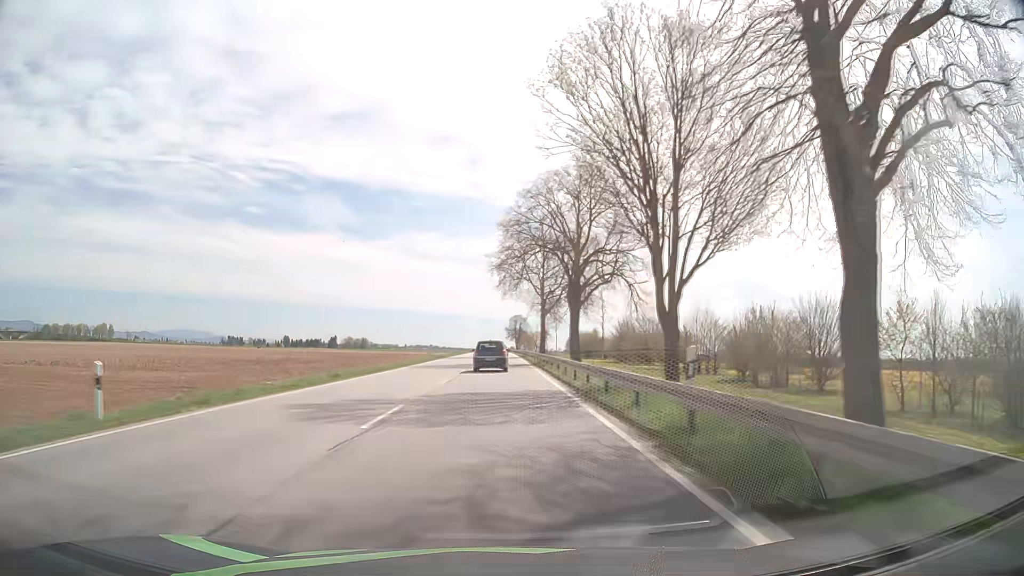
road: primary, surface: asphalt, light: Day
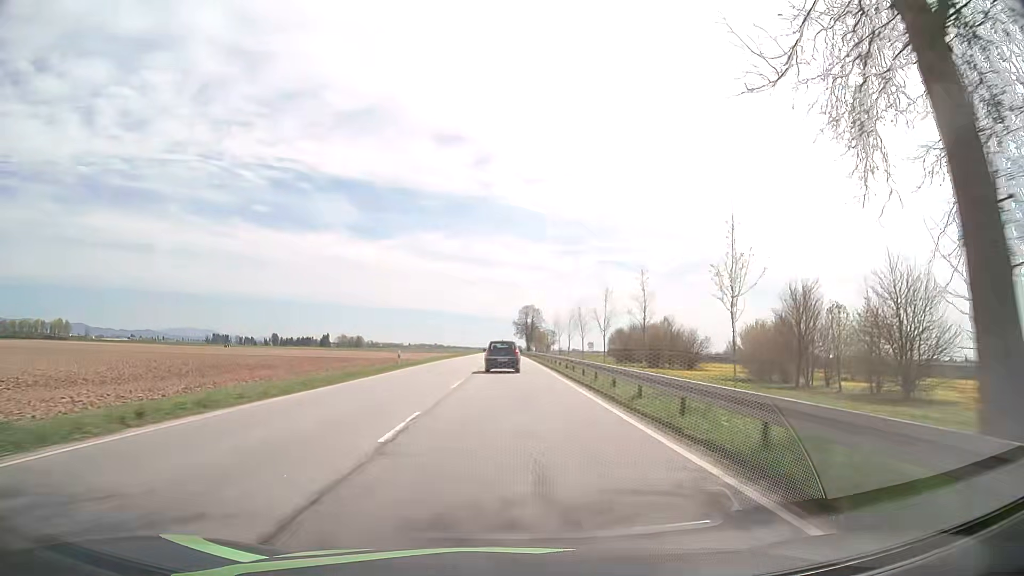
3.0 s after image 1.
(-0.6, +73.7) m; -1°
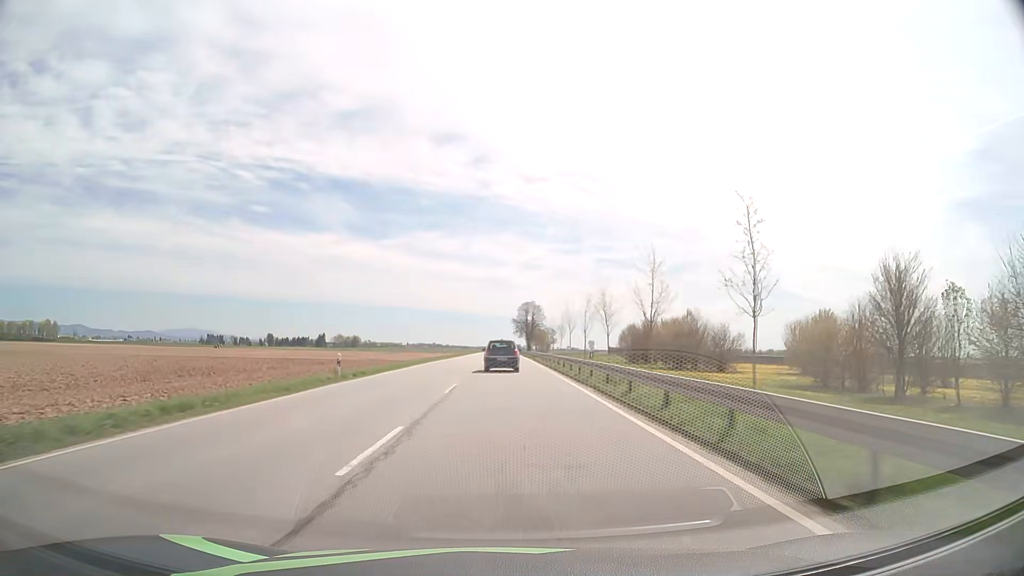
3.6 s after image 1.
(0.0, +14.6) m; 0°
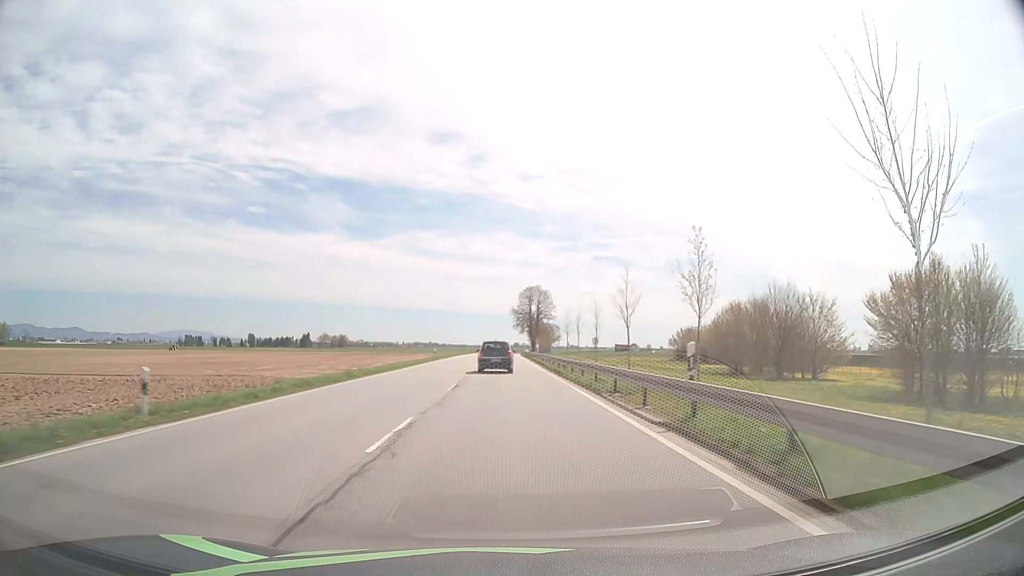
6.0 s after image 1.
(+0.3, +58.6) m; 0°
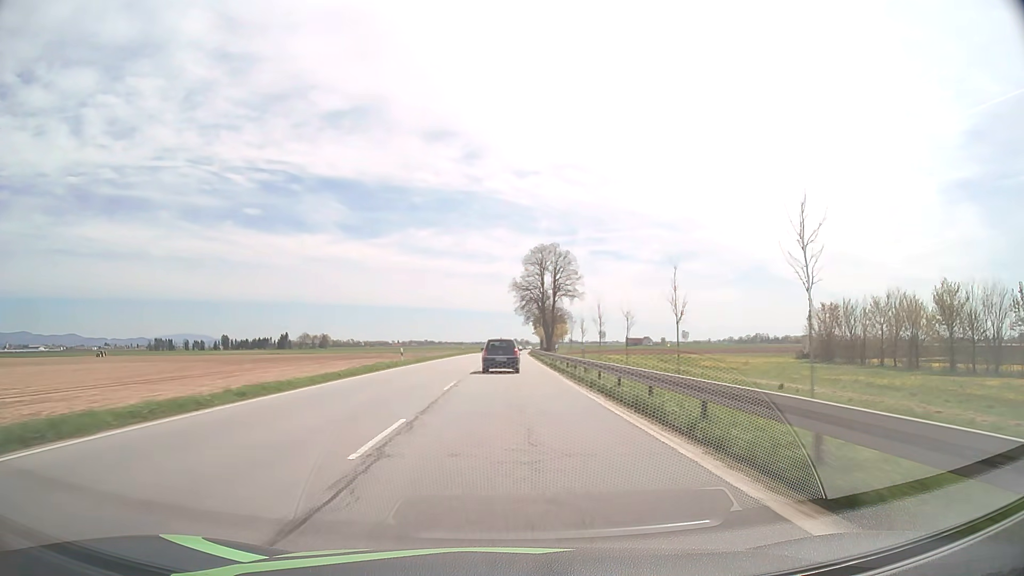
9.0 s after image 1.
(+0.1, +72.9) m; 0°
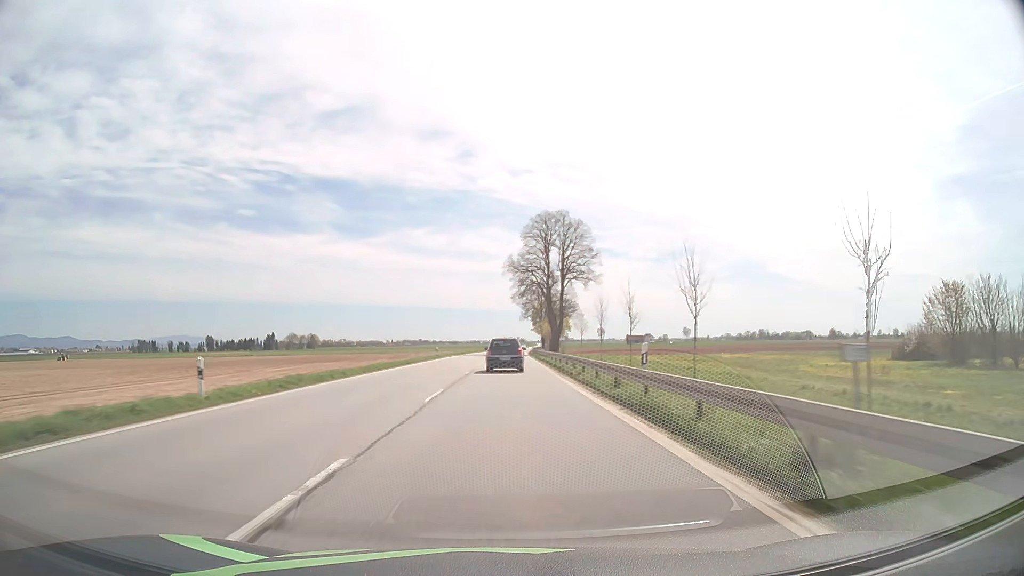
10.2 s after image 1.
(+0.2, +28.2) m; +1°
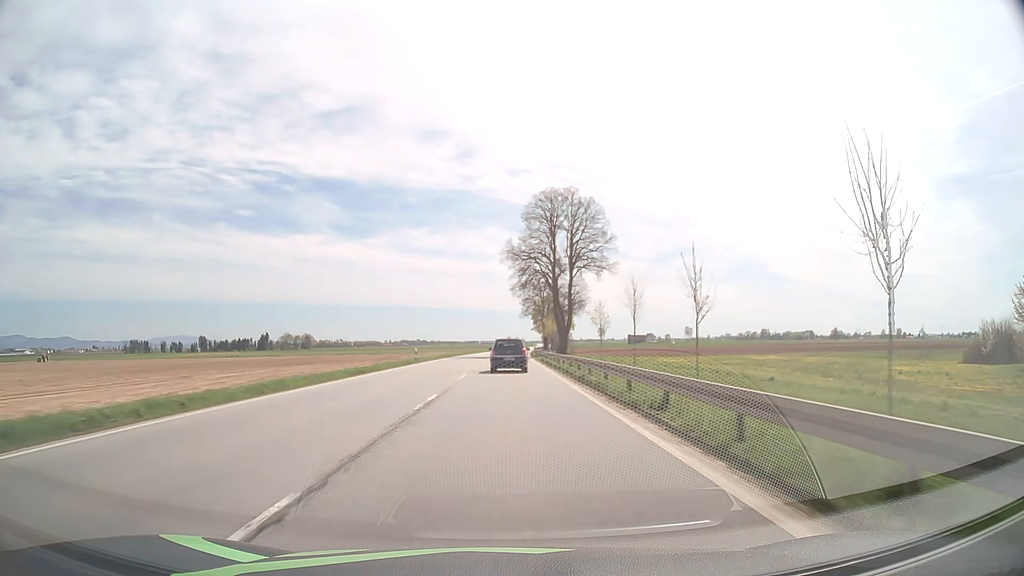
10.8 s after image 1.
(0.0, +13.9) m; 0°
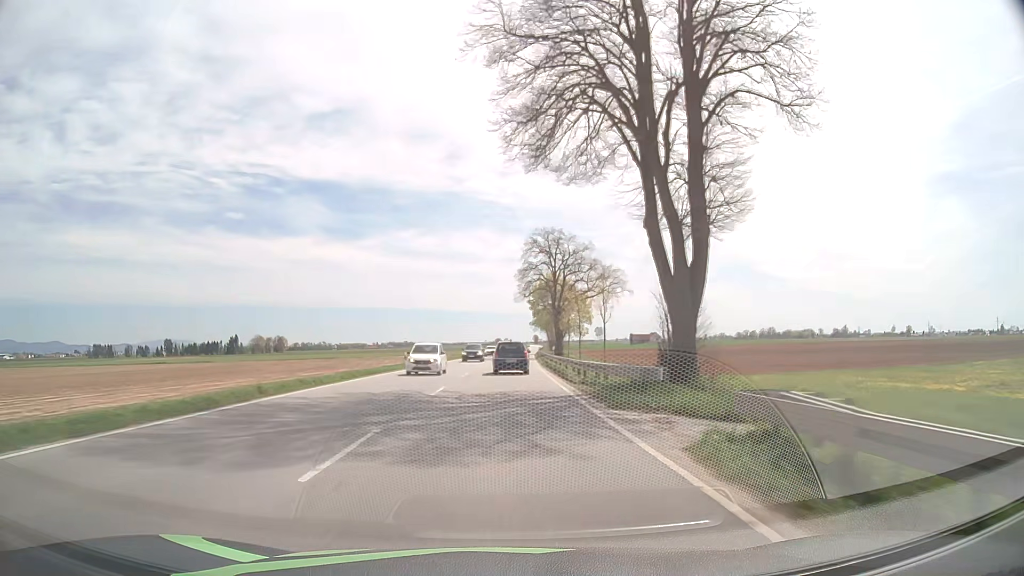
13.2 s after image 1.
(+0.4, +55.5) m; +1°
(0, +10) (0, +20) (0, +30) (0, +40) (0, +50) (+1, +60) (+1, +70) (+1, +80) (+2, +90) (+2, +100) m
